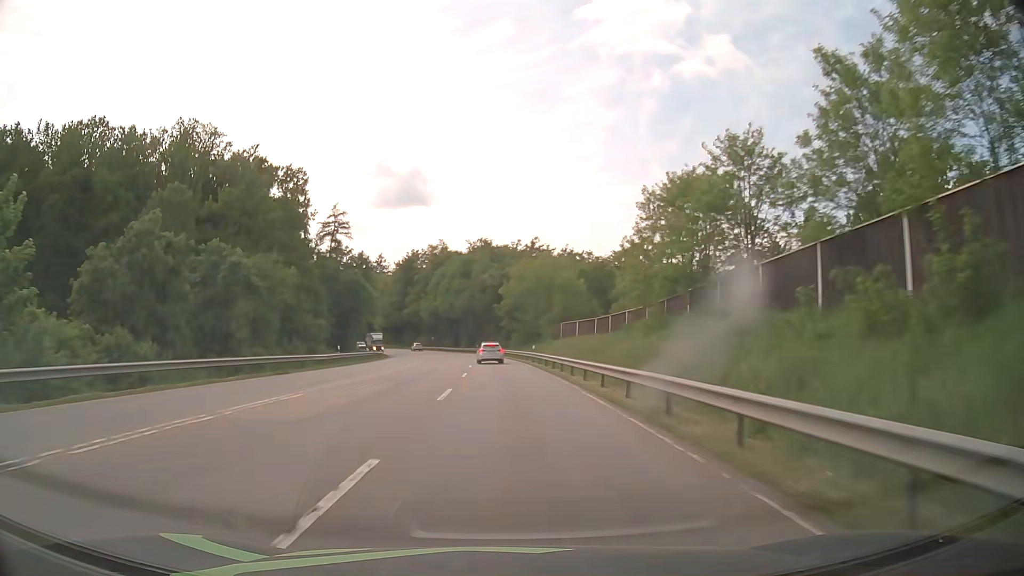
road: secondary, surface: asphalt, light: Day
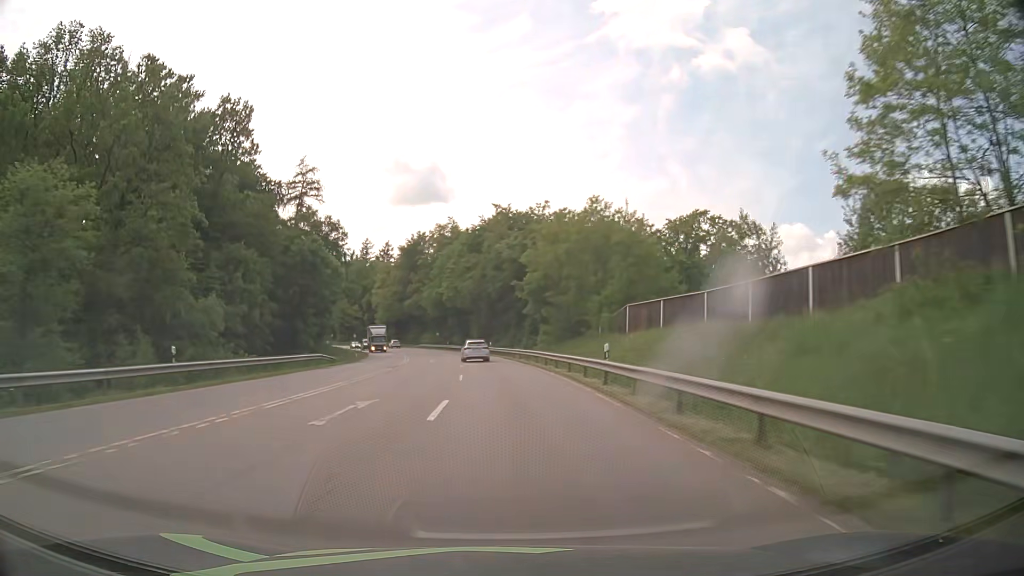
(-0.3, +28.2) m; -2°
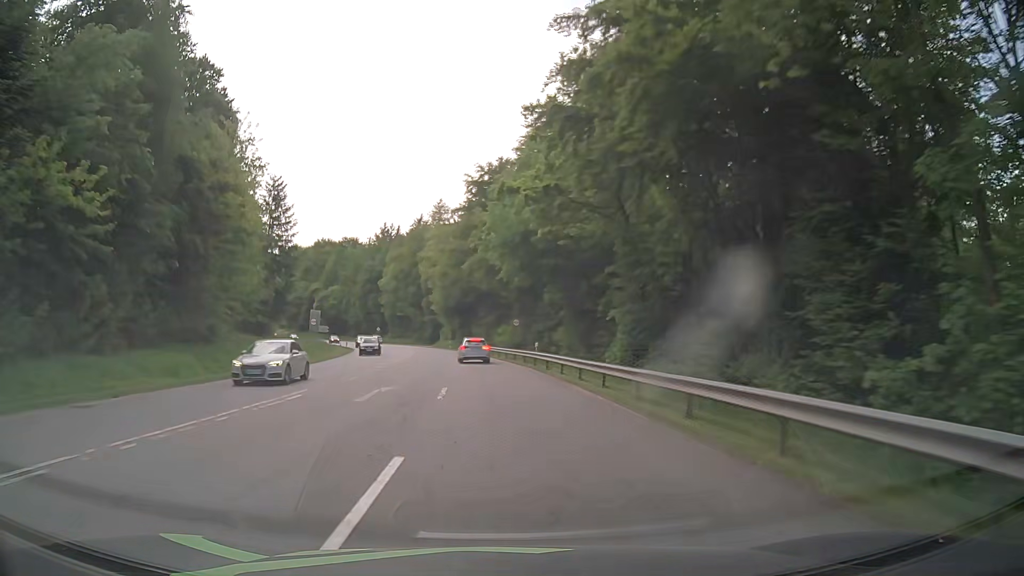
(-4.6, +67.8) m; -9°
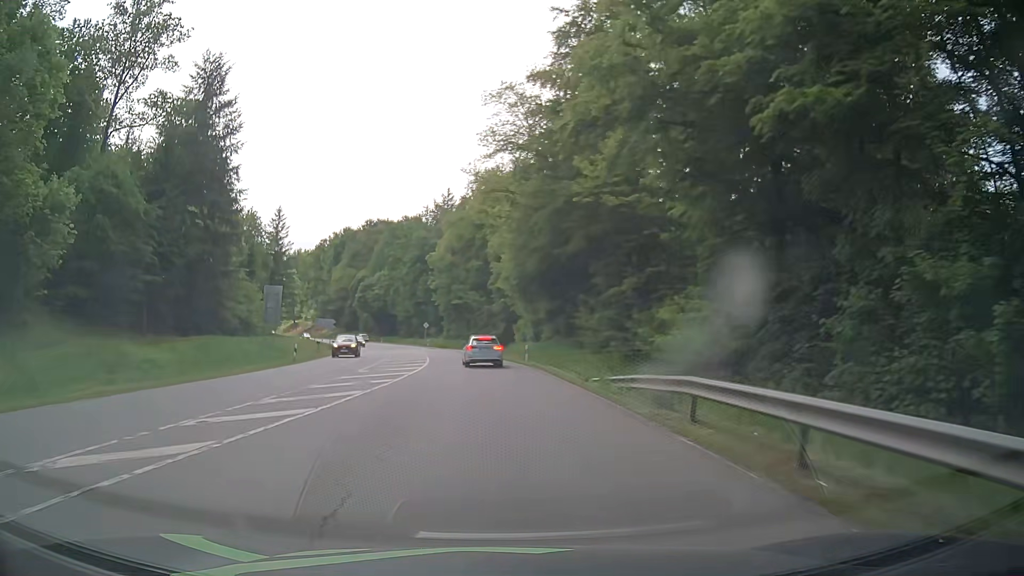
(-3.0, +48.1) m; -7°
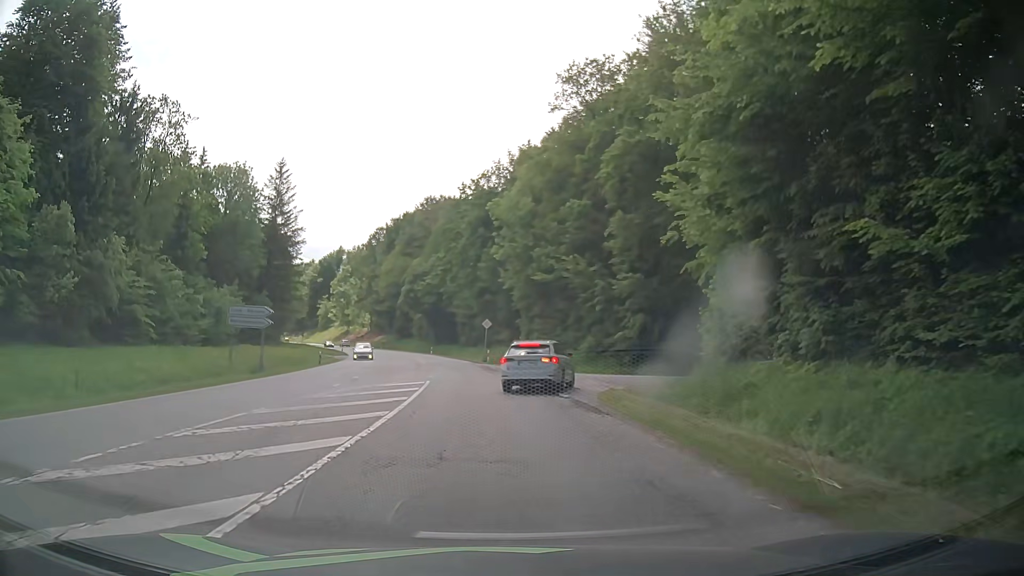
(-2.8, +42.5) m; -8°
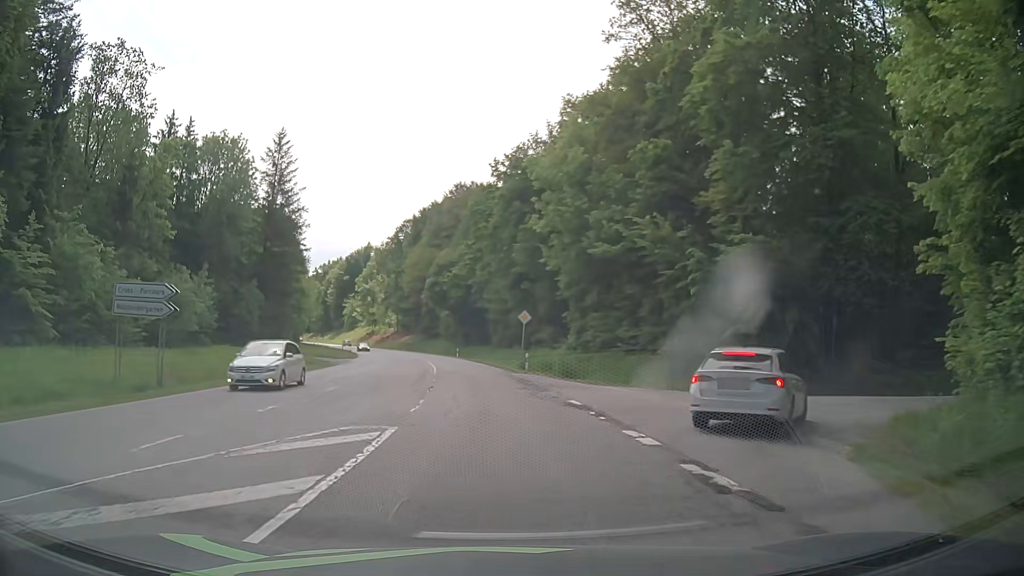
(-0.3, +14.9) m; -3°
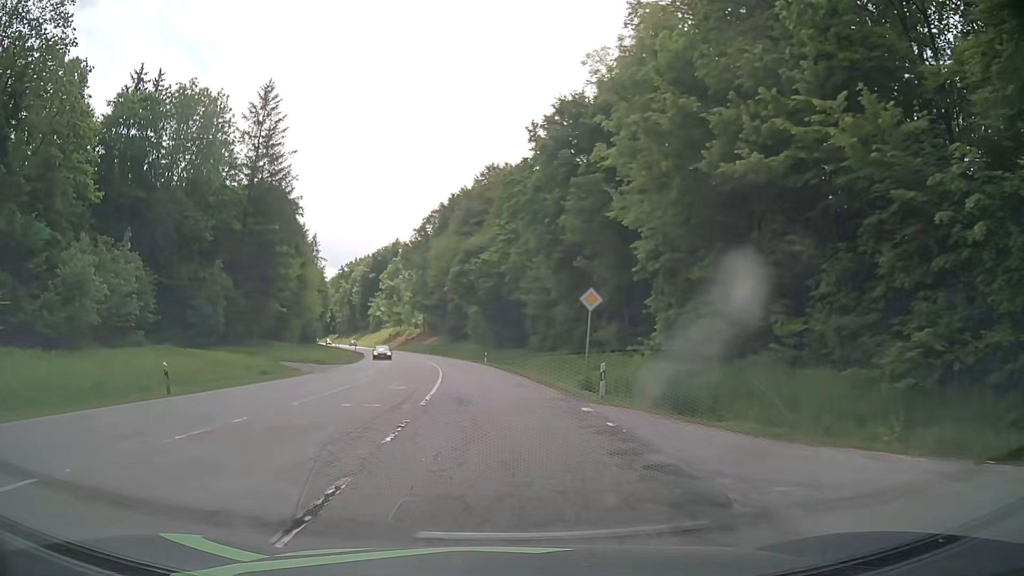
(-0.4, +17.0) m; -3°
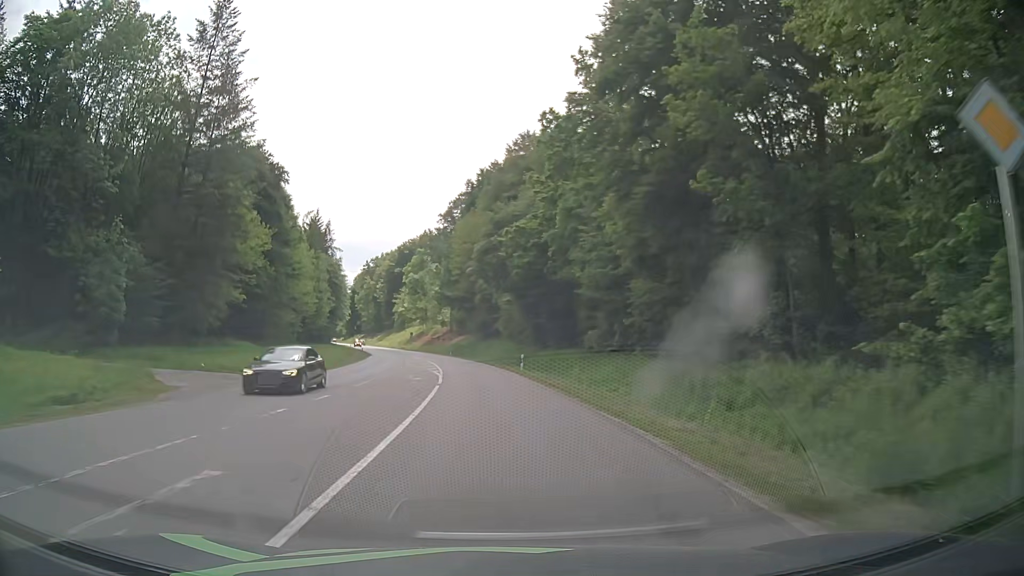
(-0.6, +19.5) m; -3°
(0, +10) (-1, +20) (-1, +30) (-2, +40) (-3, +50) (-5, +60) (-6, +70) (-8, +79) (-10, +89) (-13, +99) m
